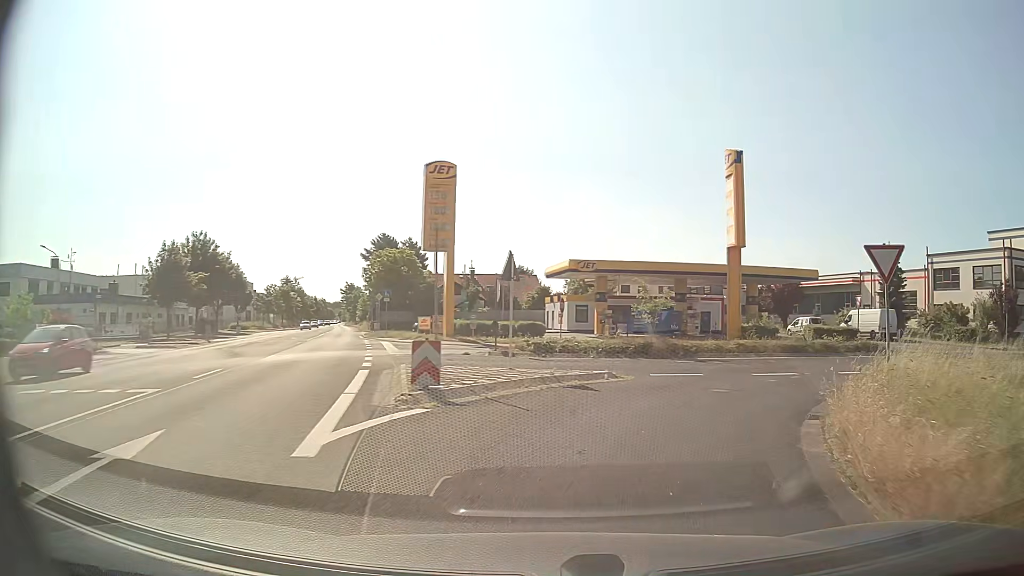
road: unclassified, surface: asphalt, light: Day
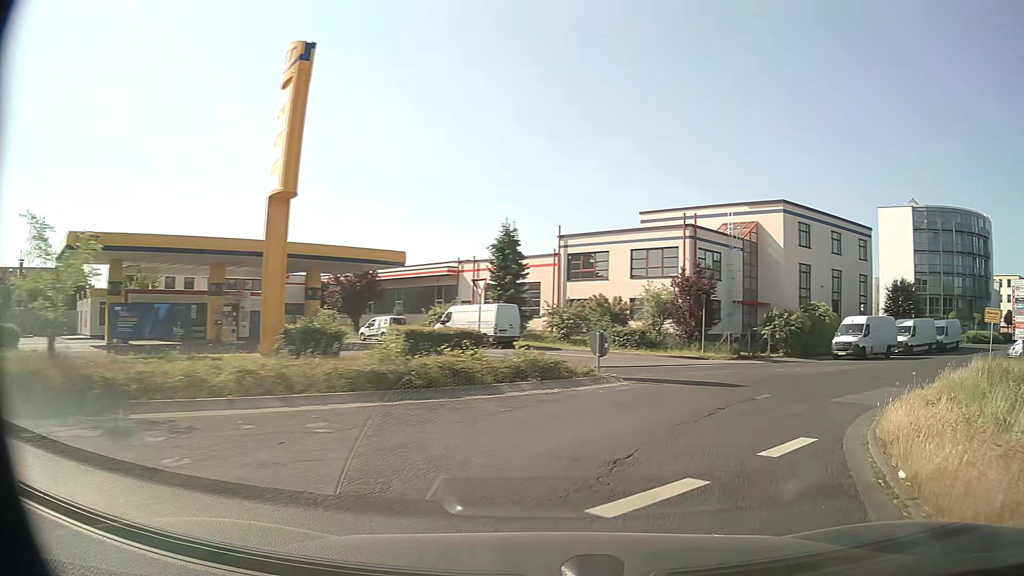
(+4.4, +14.8) m; +36°
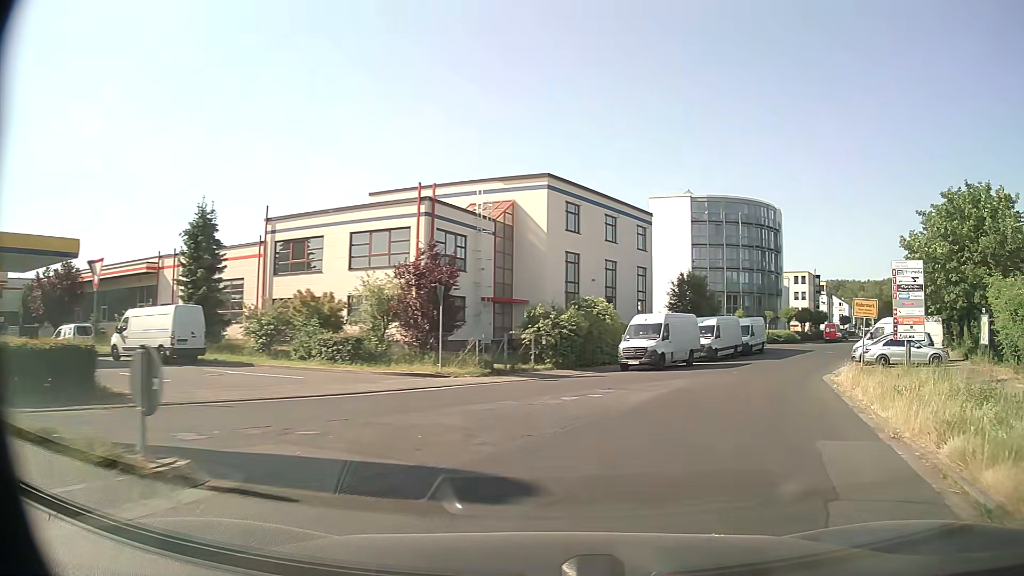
(+2.0, +9.9) m; +22°
(+1, +10) (+4, +19) (+9, +28) (+14, +37) (+19, +46) (+24, +54) (+29, +63) (+35, +71) (+40, +80) (+45, +88) m
